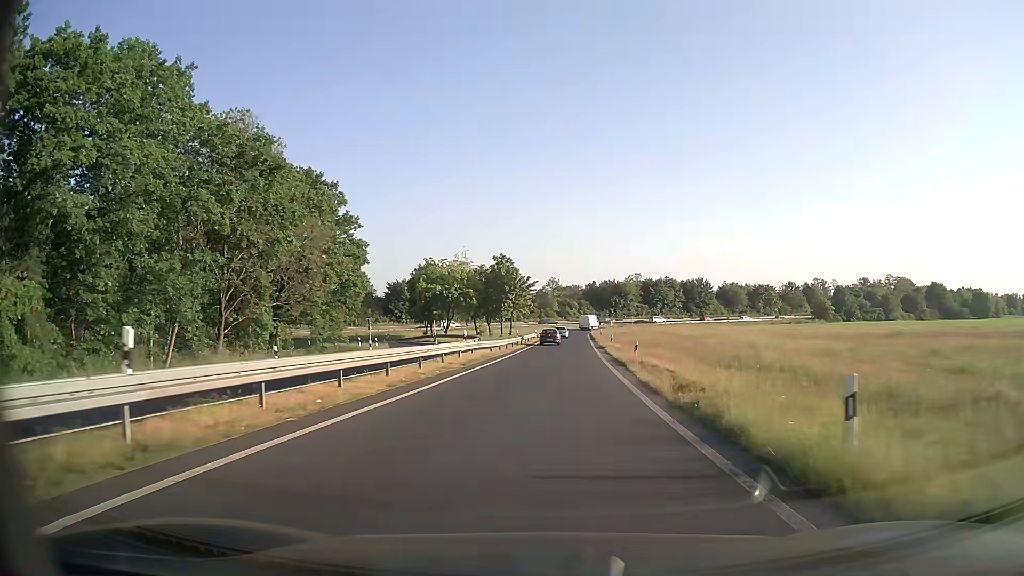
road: trunk_link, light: Day
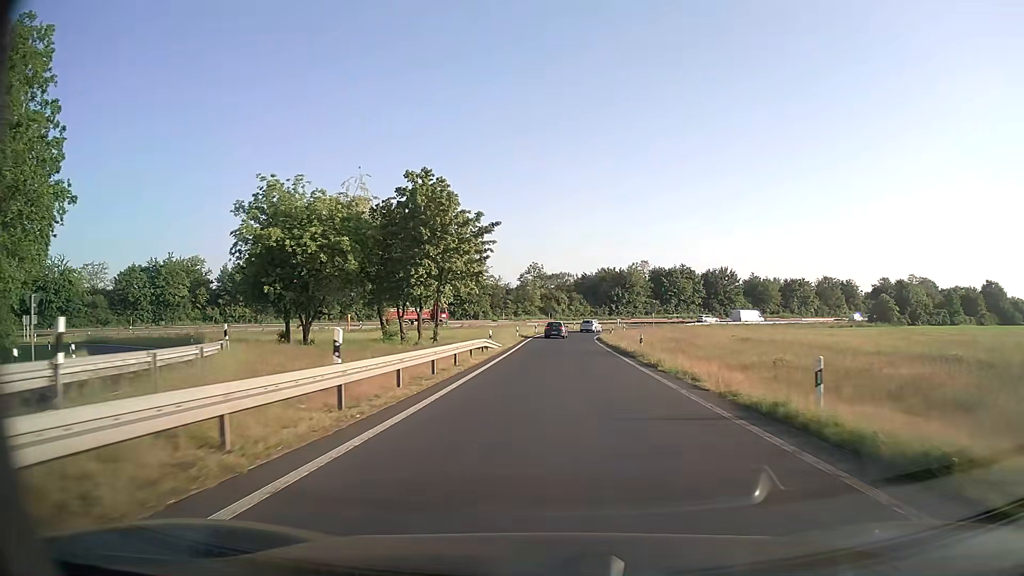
(+0.6, +44.9) m; +1°
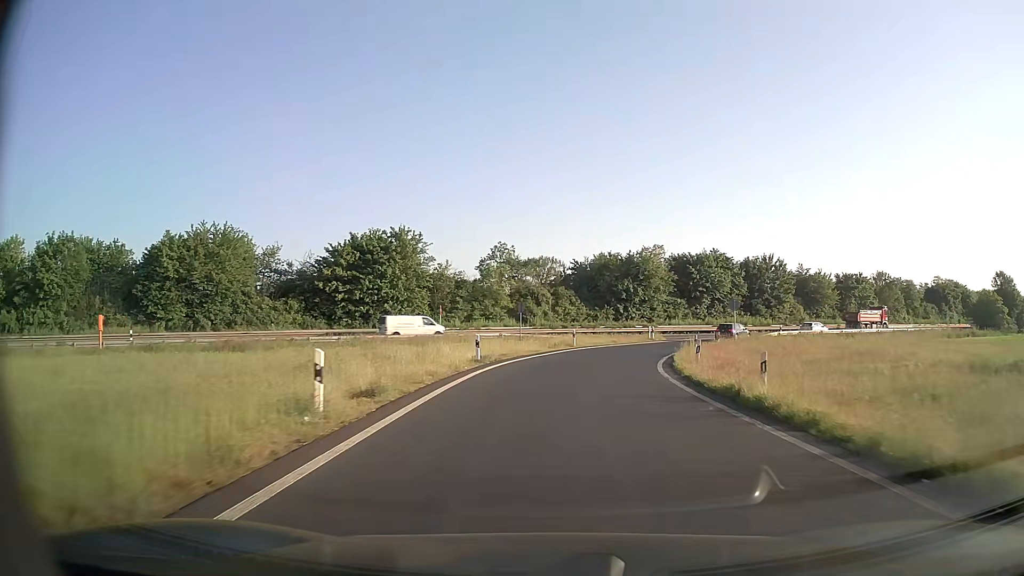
(+0.6, +44.9) m; +2°
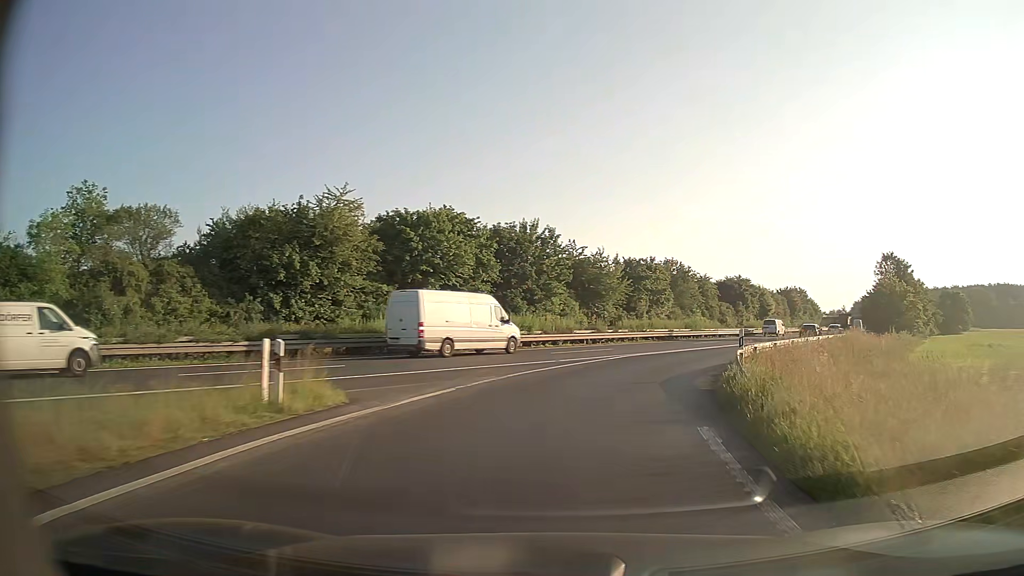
(+7.0, +41.2) m; +25°
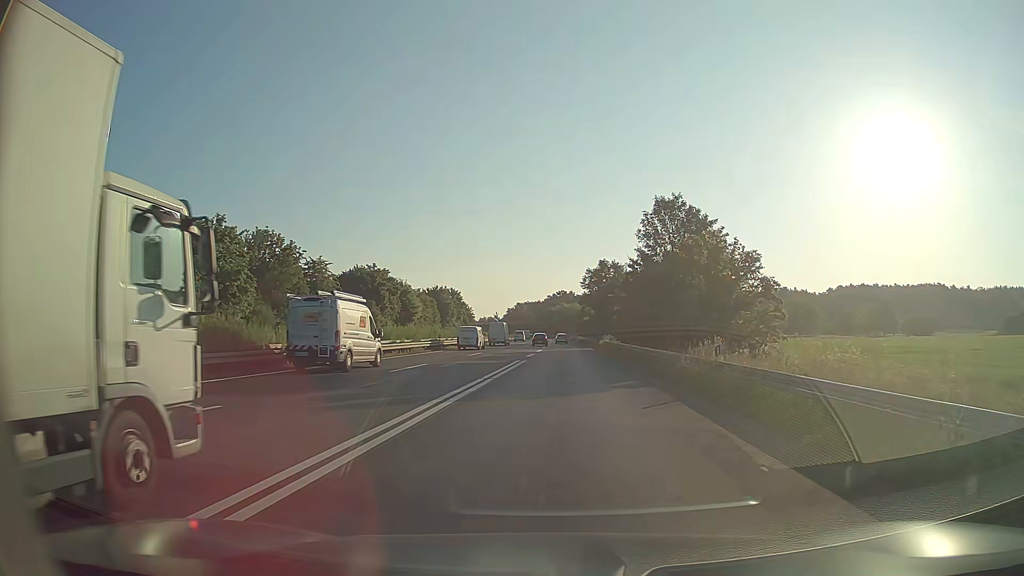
(+12.2, +38.7) m; +31°
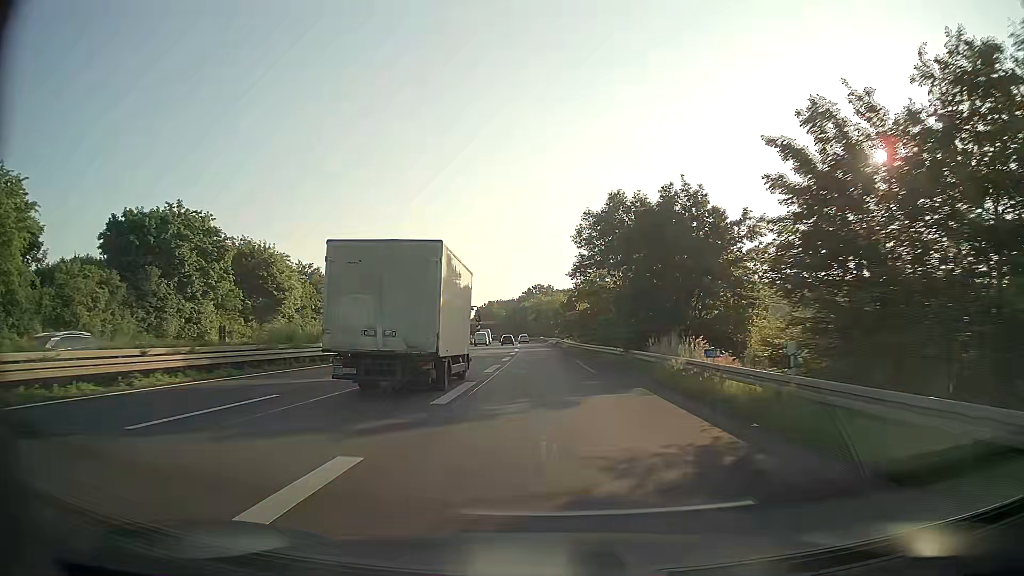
(+1.2, +51.9) m; +2°
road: trunk
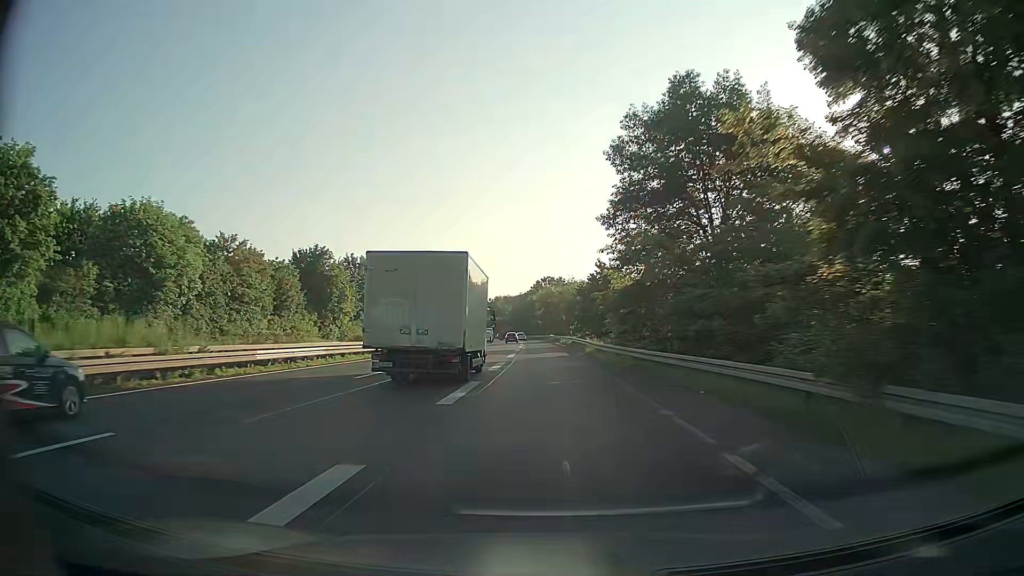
(-0.1, +25.0) m; -1°
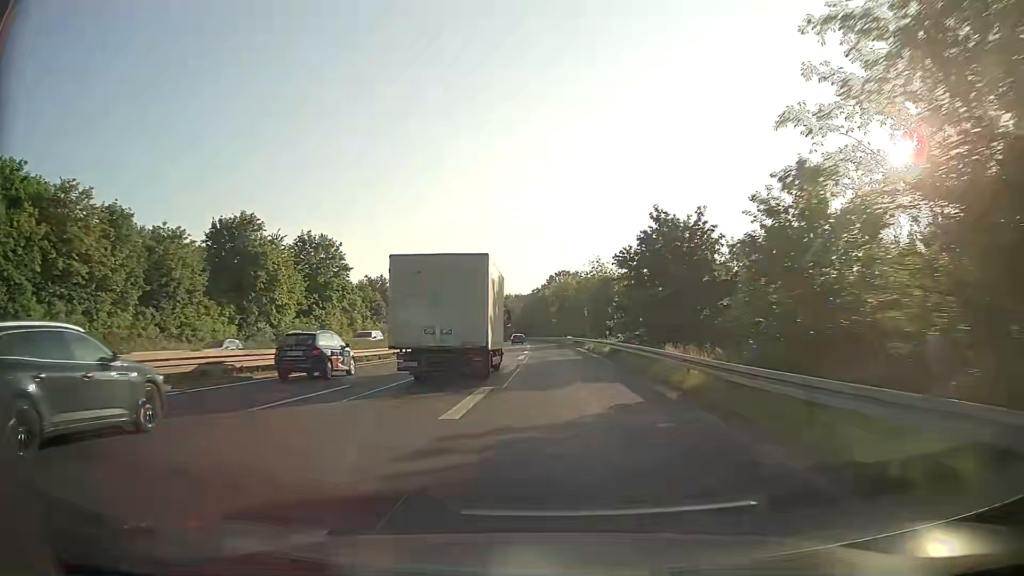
(-0.3, +26.6) m; -1°
(0, +10) (0, +20) (0, +30) (-1, +40) (-1, +50) (-1, +60) (-2, +70) (-2, +80) (-3, +90) (-4, +100) m
